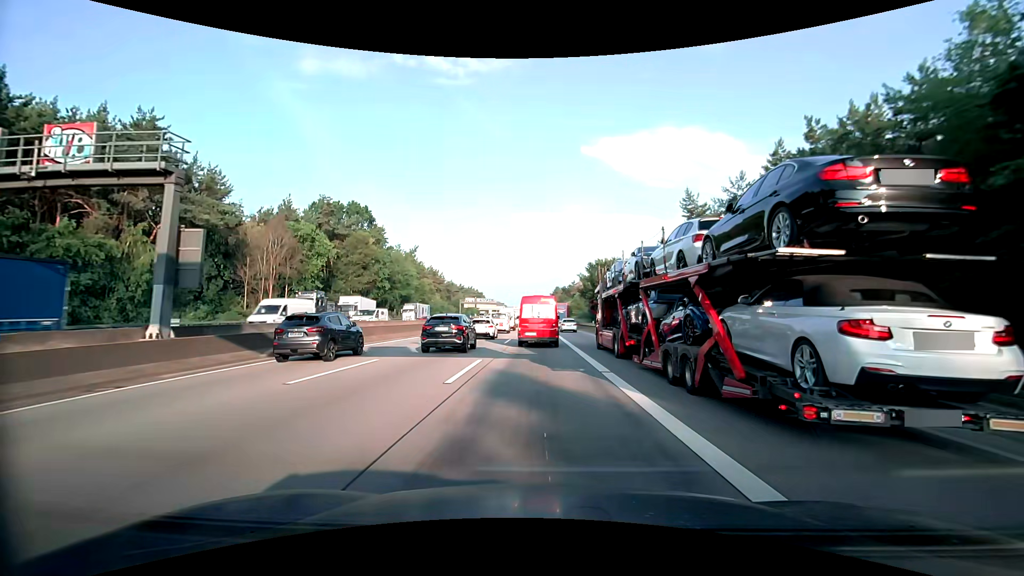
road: motorway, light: Day
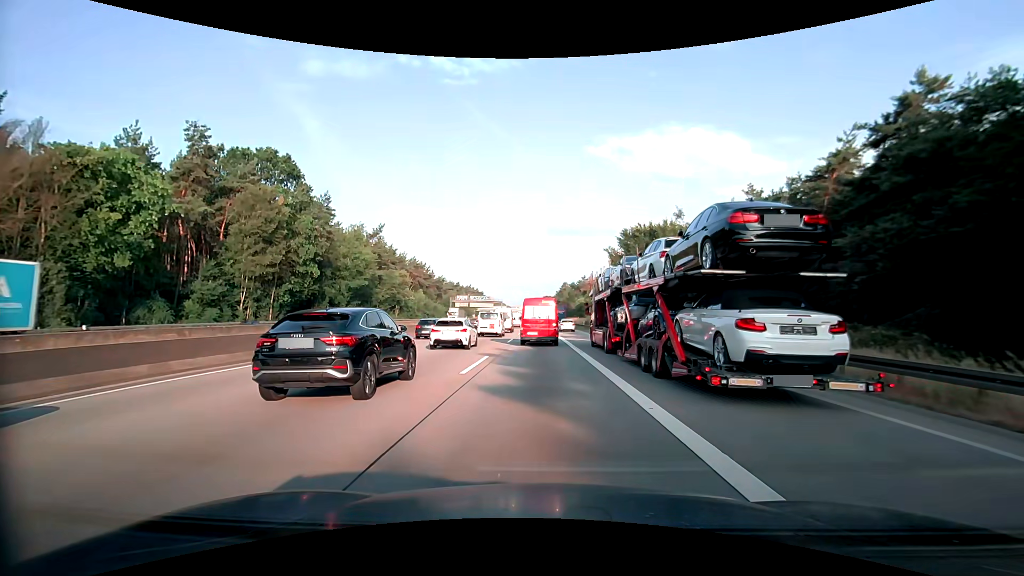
(-0.1, +34.4) m; -1°
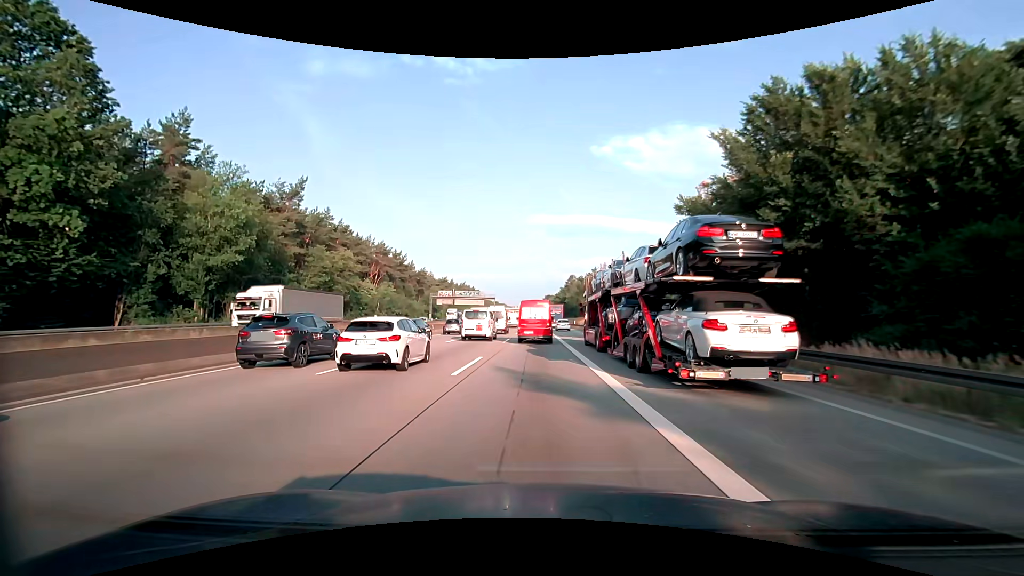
(+0.1, +36.2) m; 0°
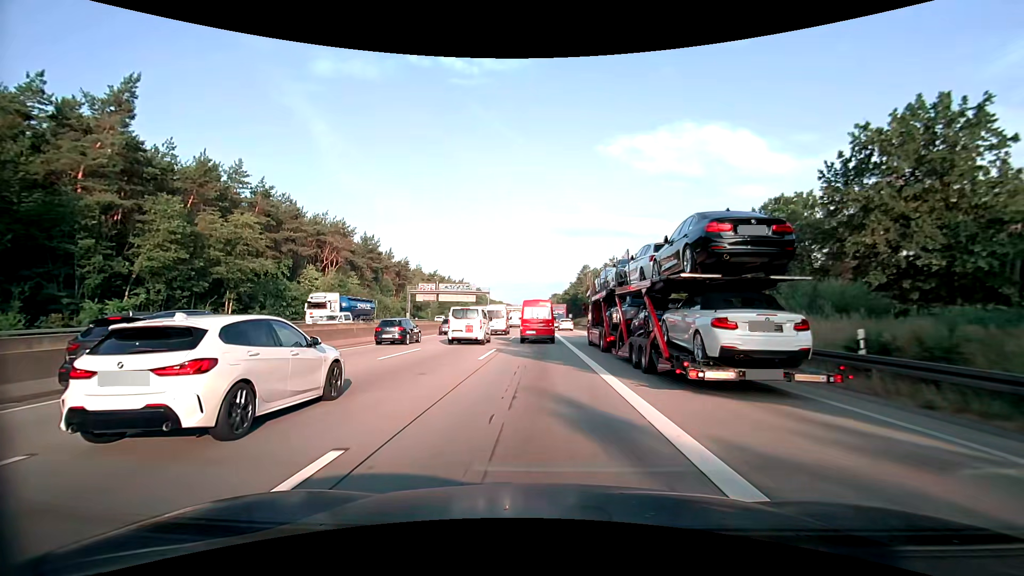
(-0.1, +31.5) m; 0°
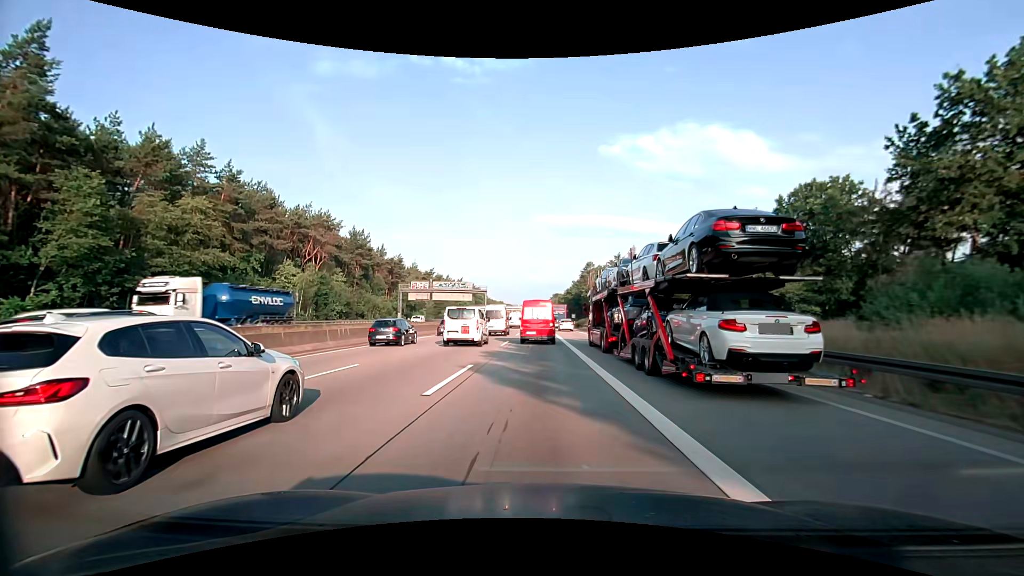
(0.0, +8.1) m; 0°
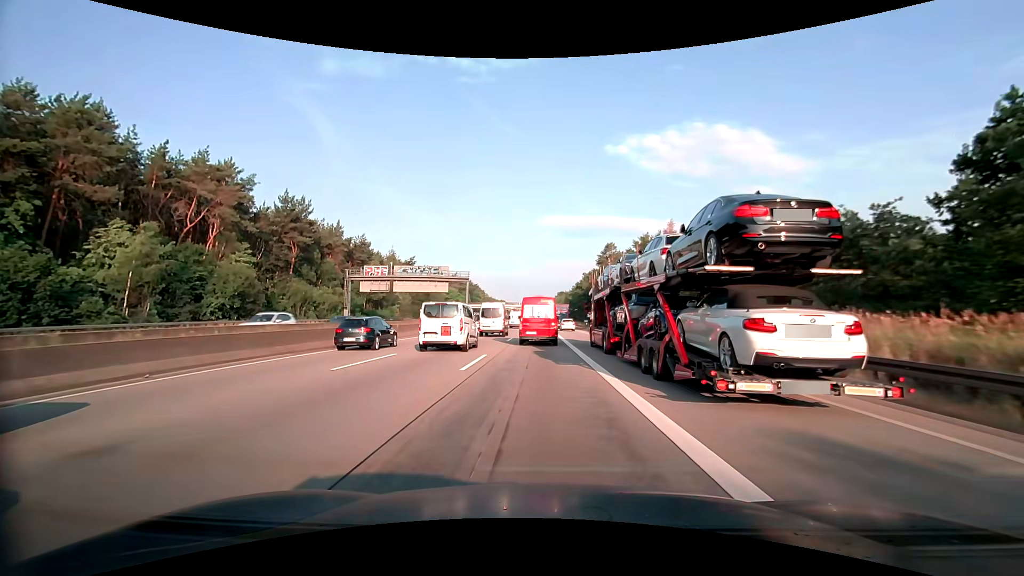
(-0.1, +32.1) m; -1°
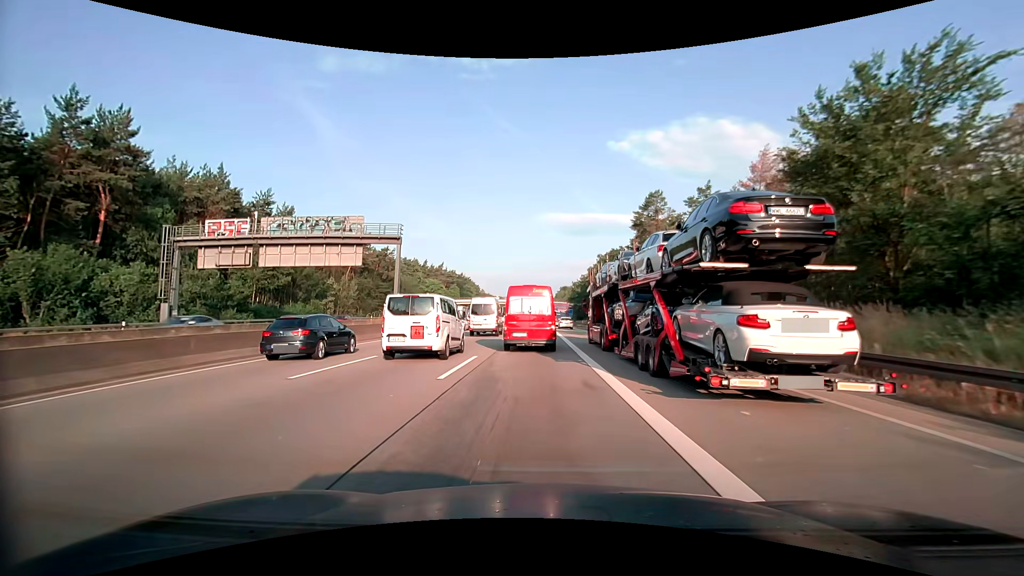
(+0.1, +38.1) m; 0°
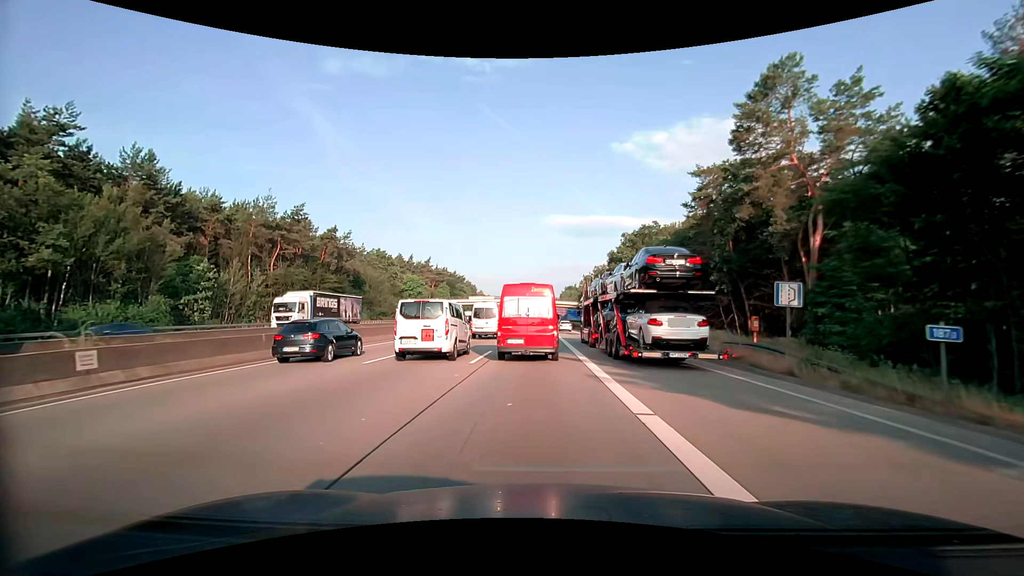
(0.0, +31.3) m; 0°
(0, +10) (0, +20) (0, +30) (0, +40) (0, +50) (0, +60) (0, +70) (0, +80) (0, +90) (0, +100) m
